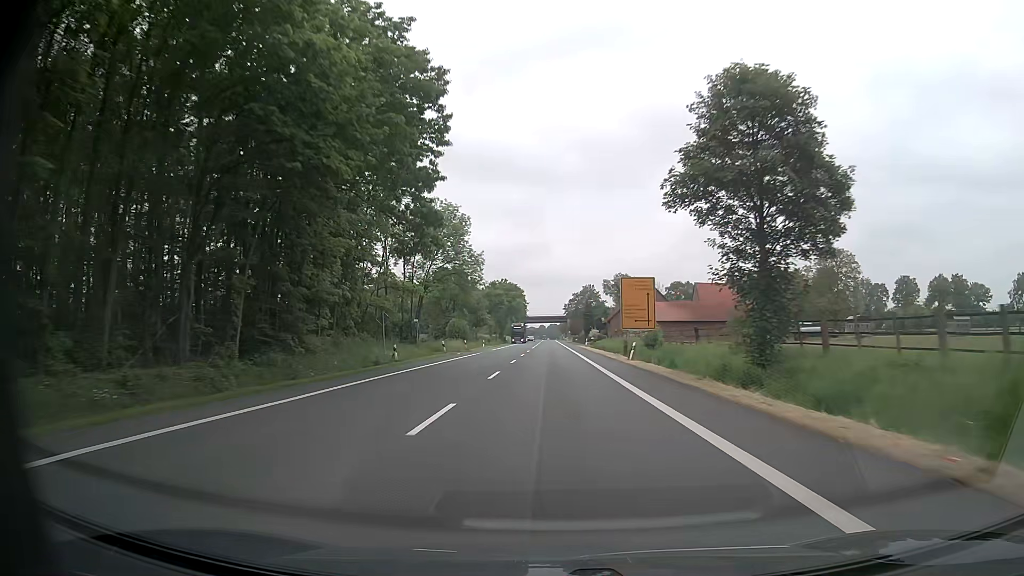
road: primary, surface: asphalt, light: Day
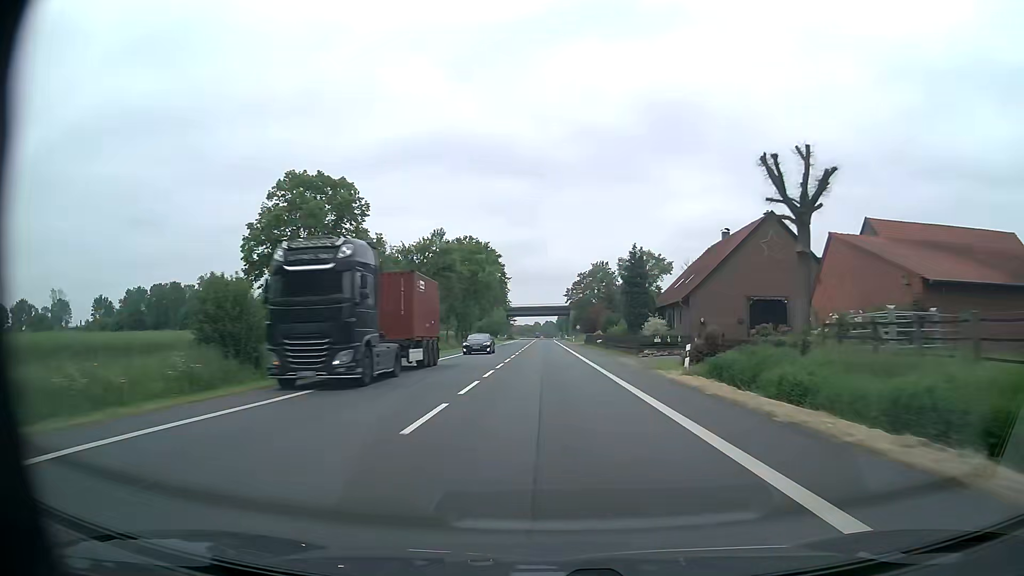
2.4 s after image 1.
(+0.1, +64.2) m; 0°
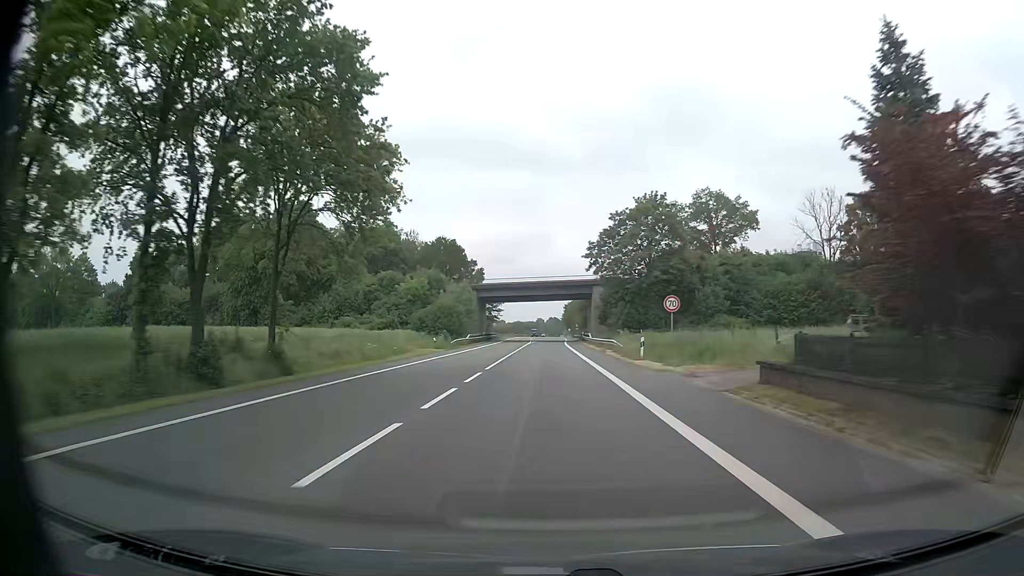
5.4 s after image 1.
(-0.3, +74.1) m; 0°
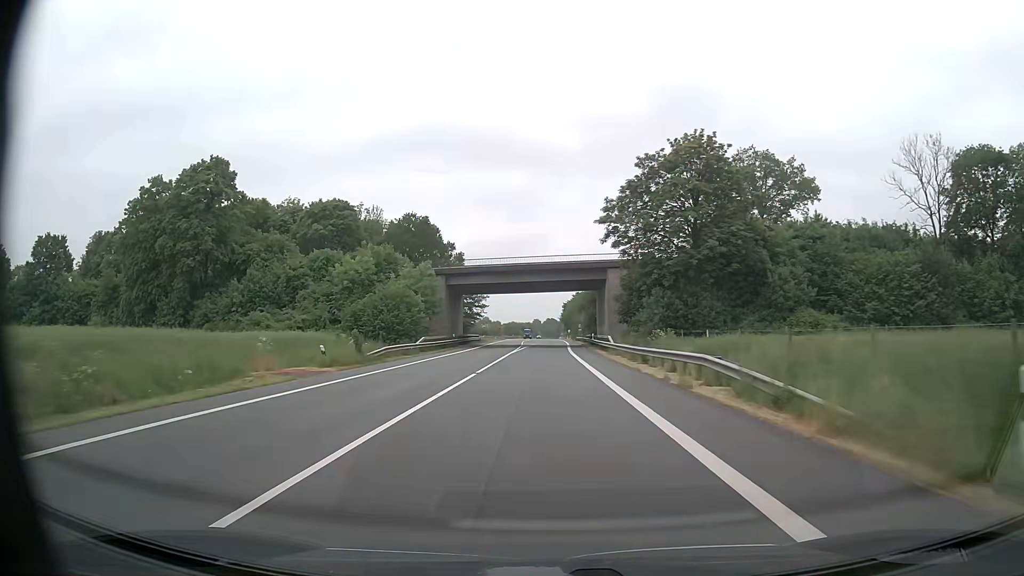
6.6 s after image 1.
(0.0, +26.0) m; 0°
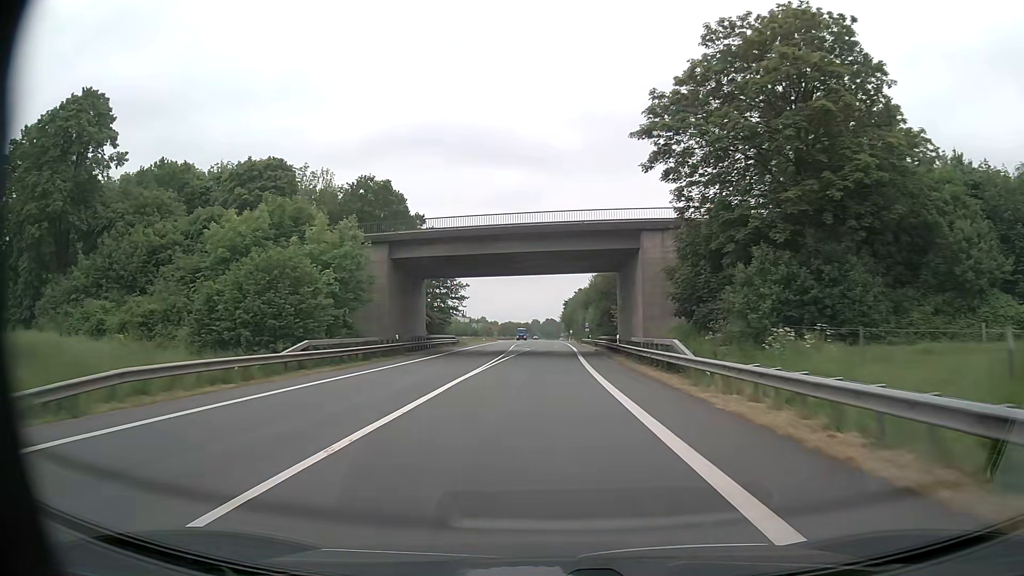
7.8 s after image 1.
(0.0, +24.0) m; 0°
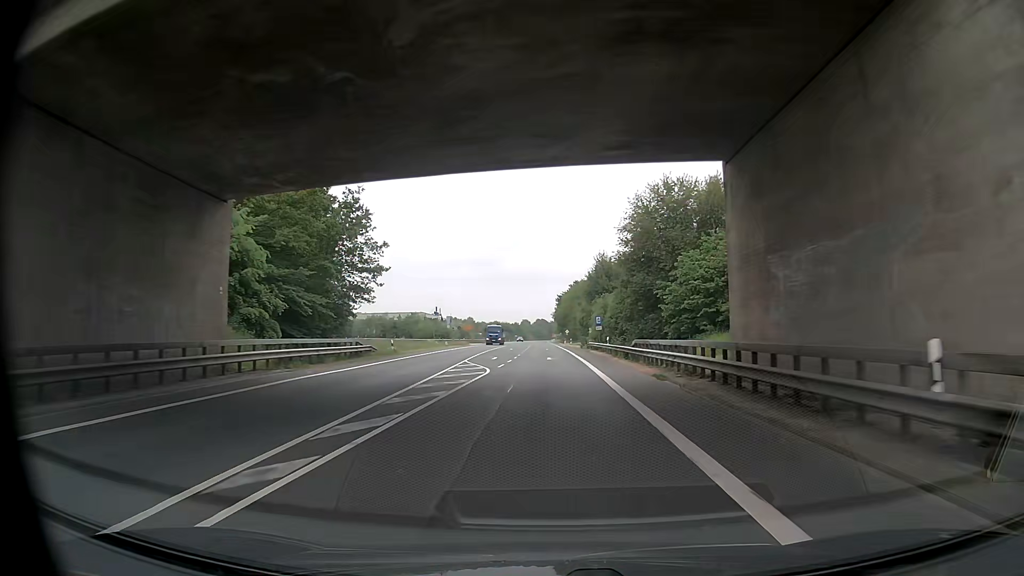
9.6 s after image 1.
(+0.2, +35.4) m; +1°
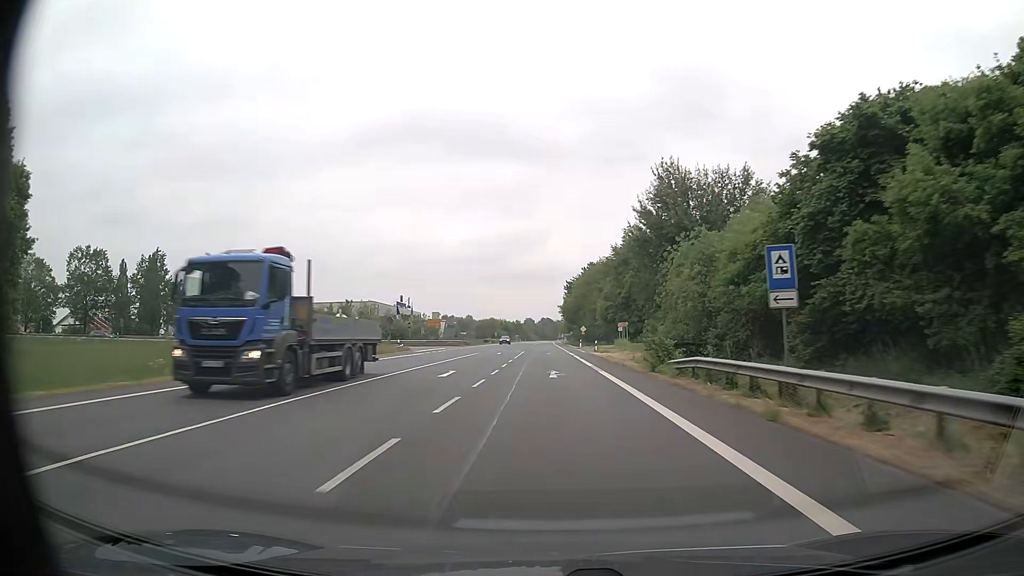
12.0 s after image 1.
(-0.7, +47.0) m; -1°
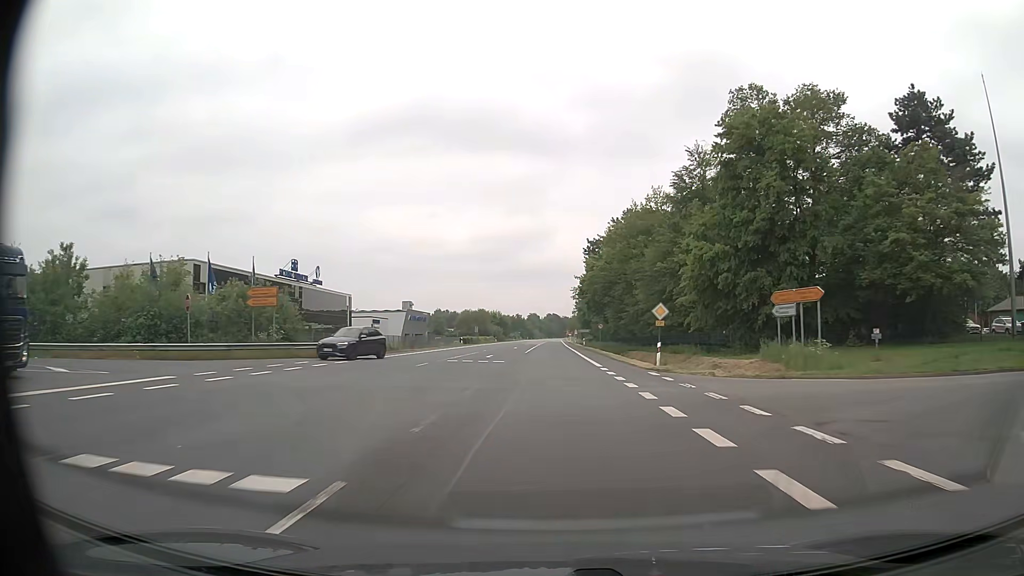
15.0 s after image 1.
(0.0, +57.8) m; 0°
(0, +10) (0, +20) (0, +30) (0, +40) (0, +50) (0, +60) (0, +70) (0, +80) (0, +90) (0, +100) m
